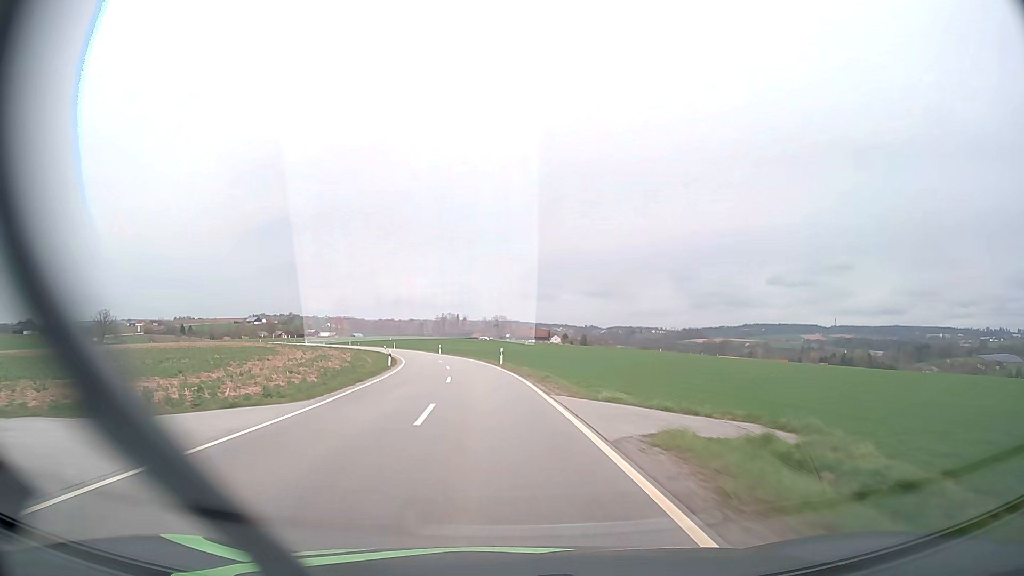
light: Day
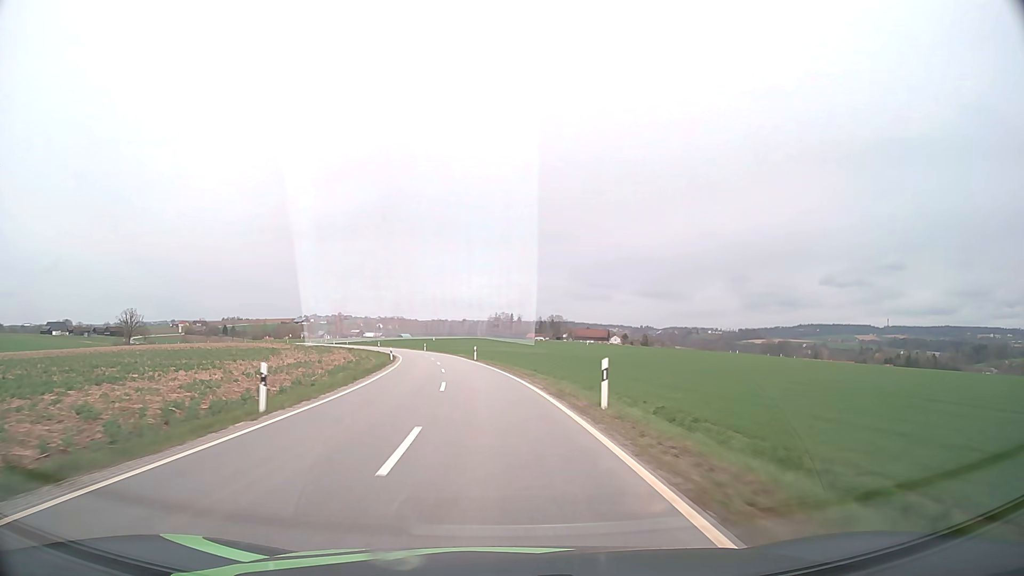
(-1.1, +28.8) m; -5°
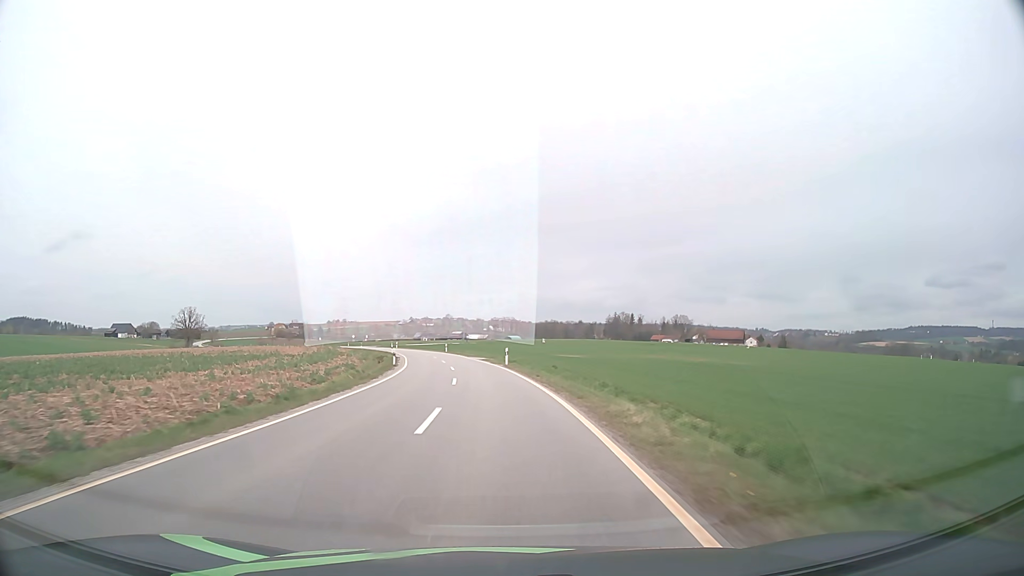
(-4.8, +57.7) m; -10°
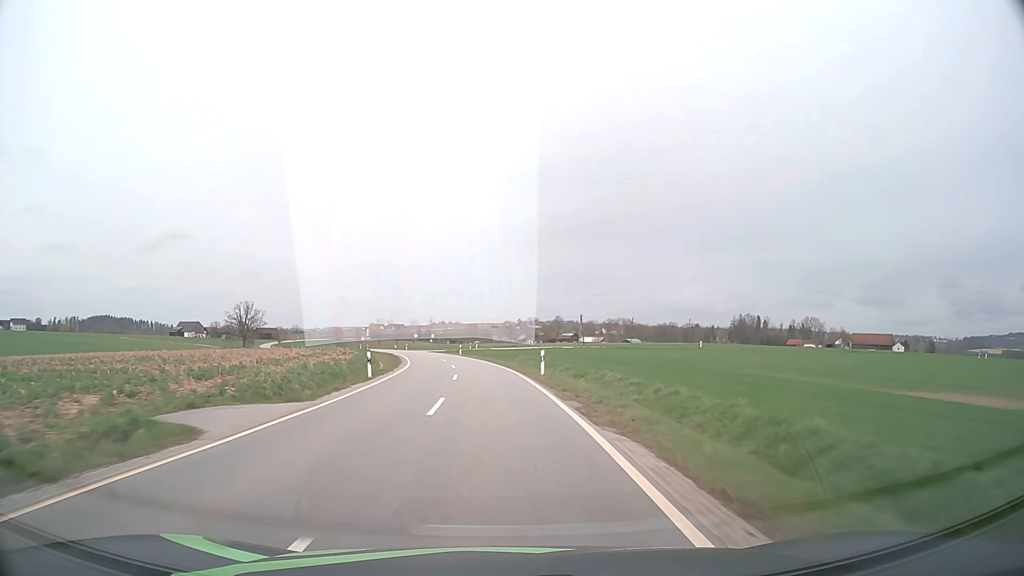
(-4.5, +58.2) m; -9°
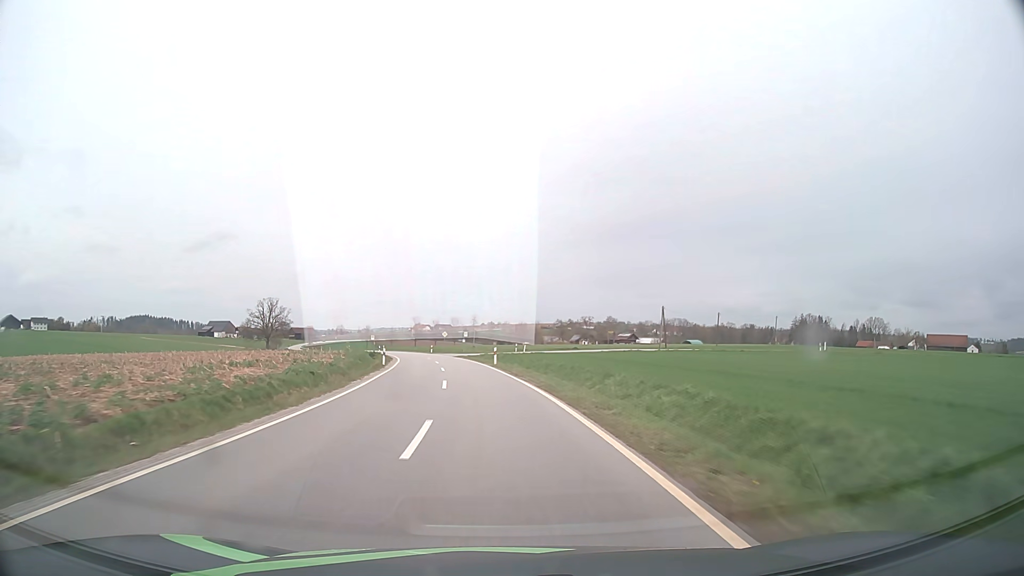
(-1.1, +29.3) m; -4°
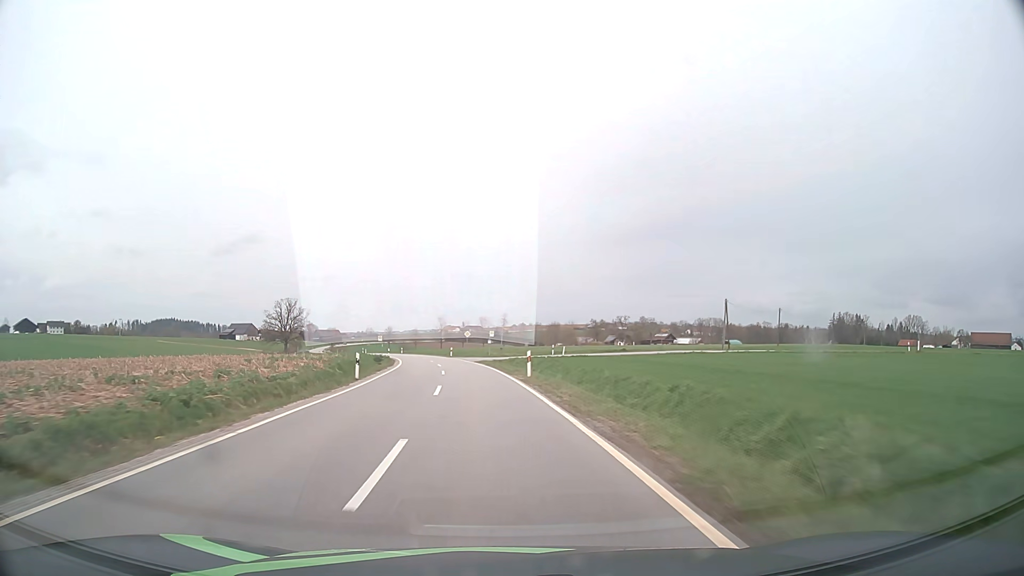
(-0.3, +14.7) m; -3°
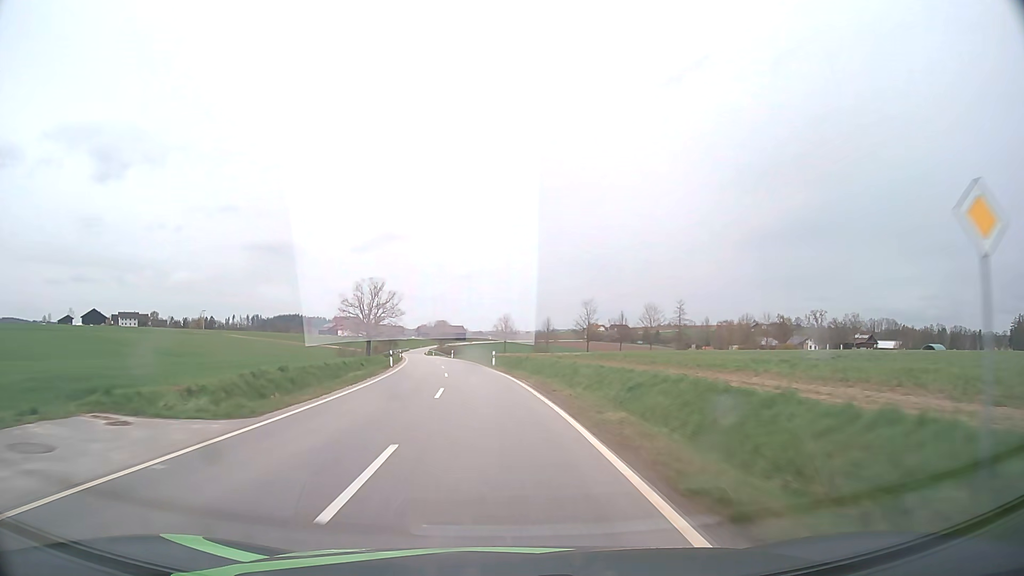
(-8.0, +73.2) m; -12°
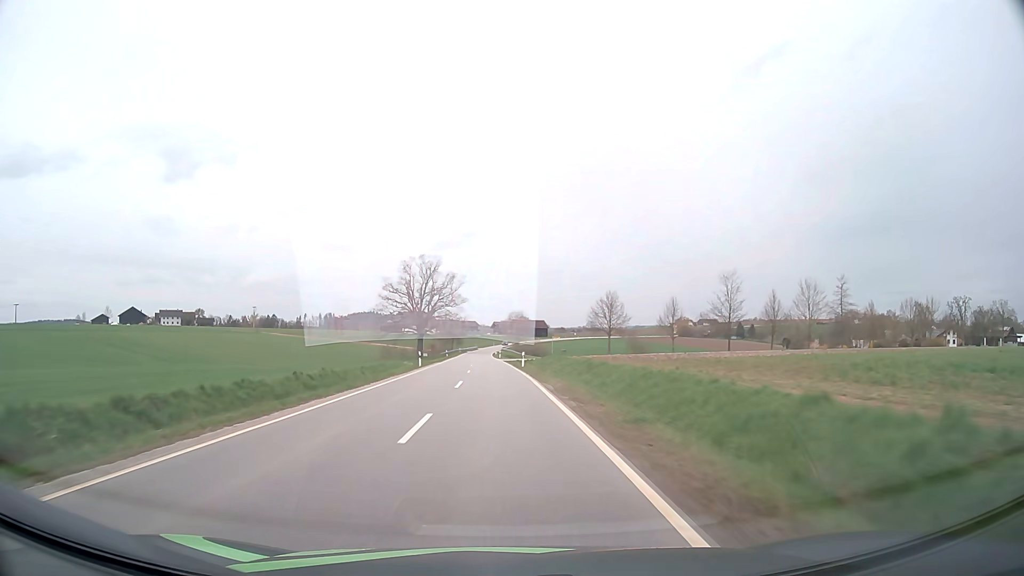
(-2.8, +44.7) m; -7°
(0, +10) (0, +20) (-1, +30) (-1, +40) (-1, +50) (-2, +60) (-2, +70) (-3, +80) (-3, +90) (-4, +100) m
